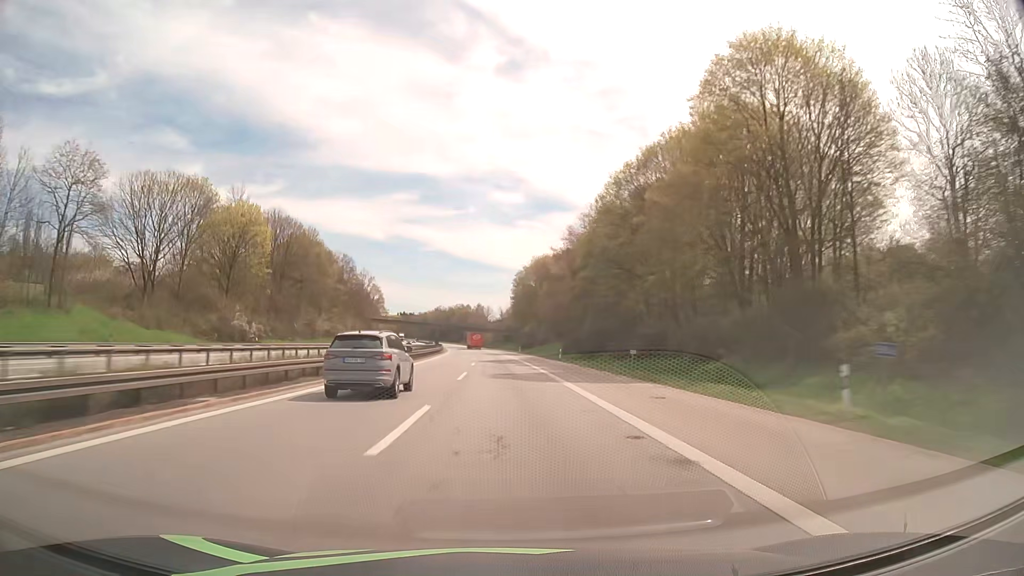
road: motorway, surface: asphalt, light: Day
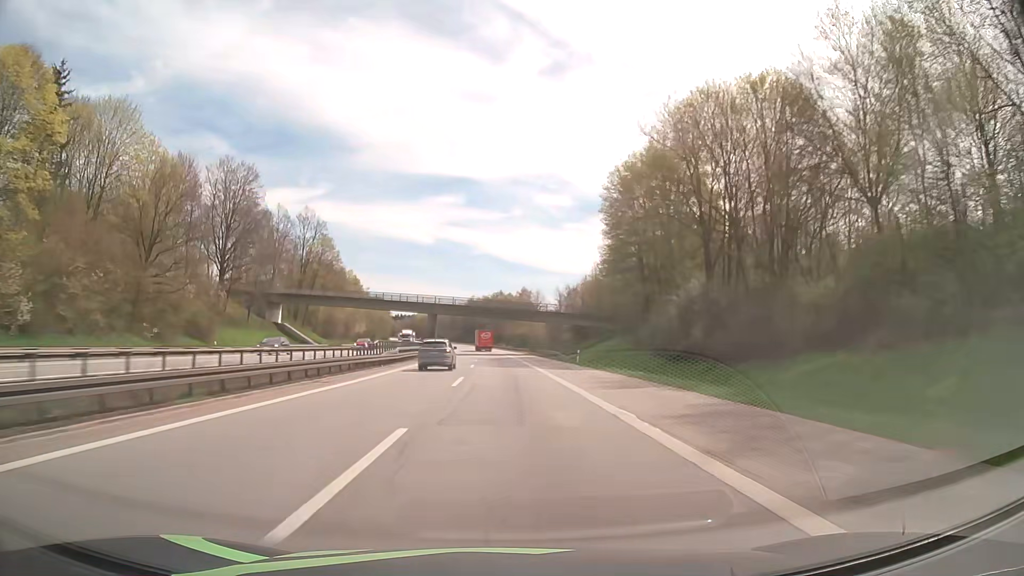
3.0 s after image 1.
(-3.8, +111.6) m; -4°
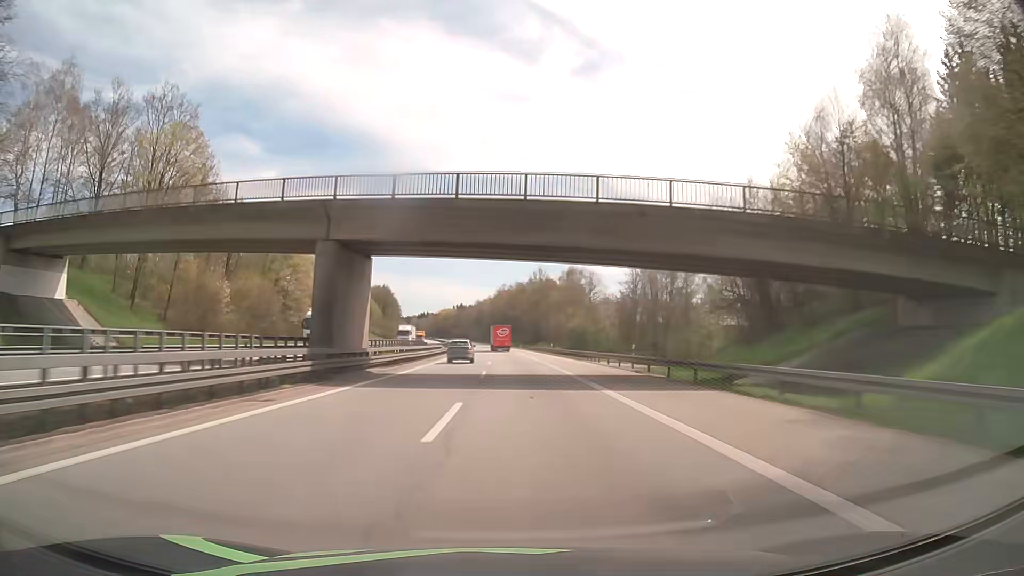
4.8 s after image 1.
(-1.5, +67.0) m; -3°
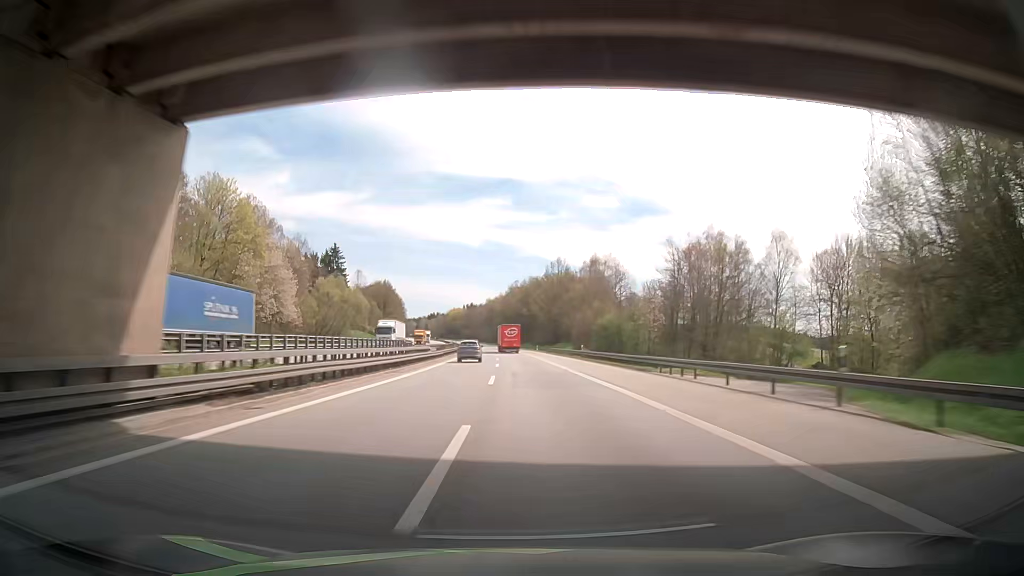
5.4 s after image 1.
(-0.2, +22.3) m; -1°
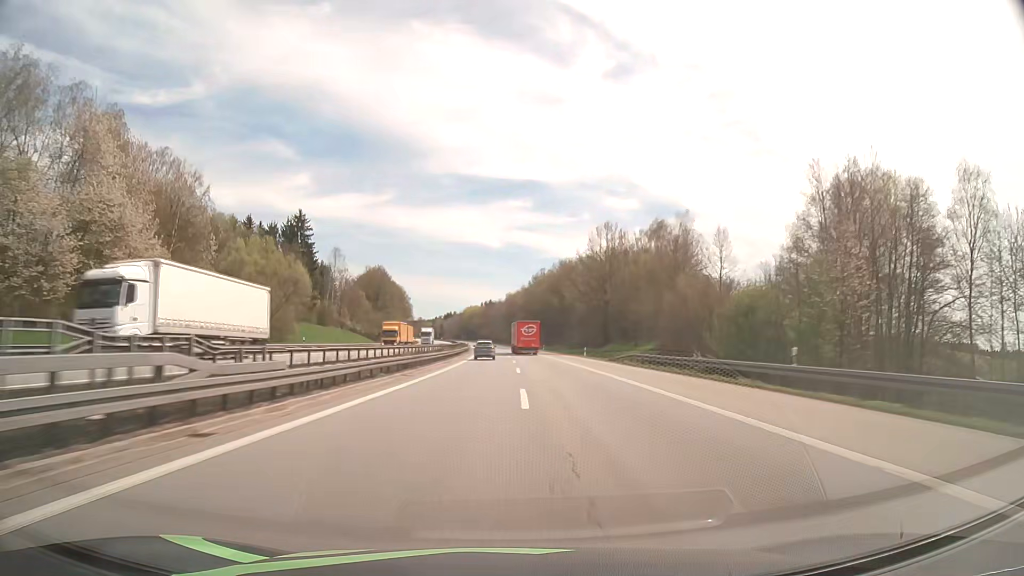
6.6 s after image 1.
(-0.8, +44.7) m; -2°
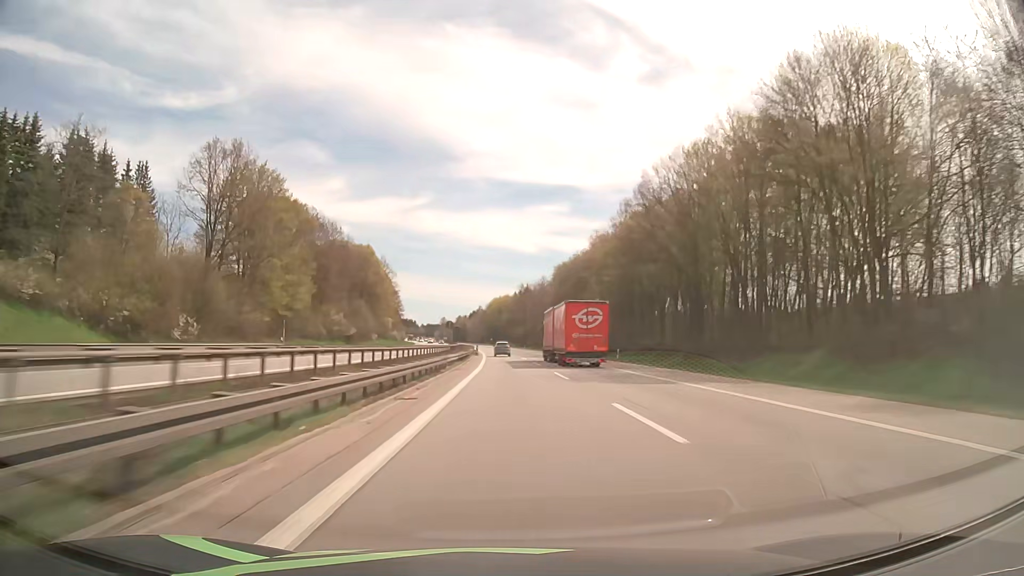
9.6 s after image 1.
(-3.1, +112.4) m; -3°
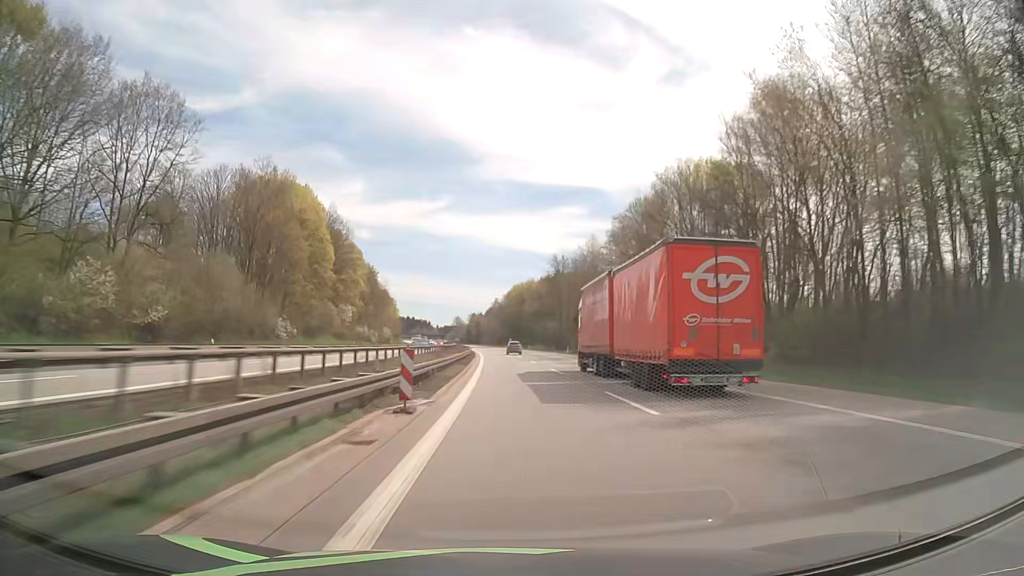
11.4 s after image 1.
(-0.9, +68.3) m; -1°
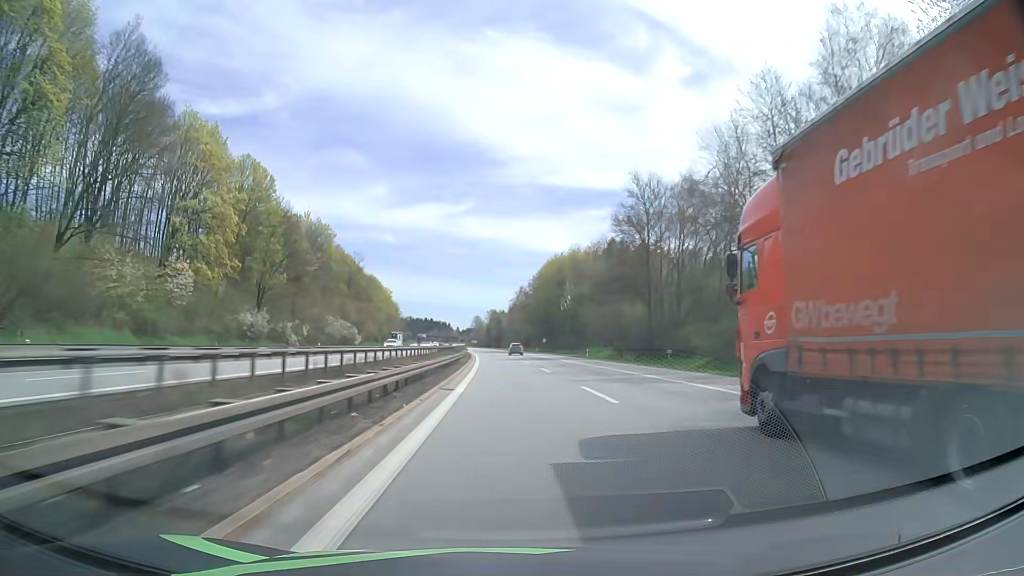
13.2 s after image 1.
(-1.3, +68.8) m; -2°
(0, +10) (0, +20) (0, +30) (-1, +40) (-1, +50) (-1, +60) (-2, +70) (-2, +80) (-2, +90) (-3, +100) m
